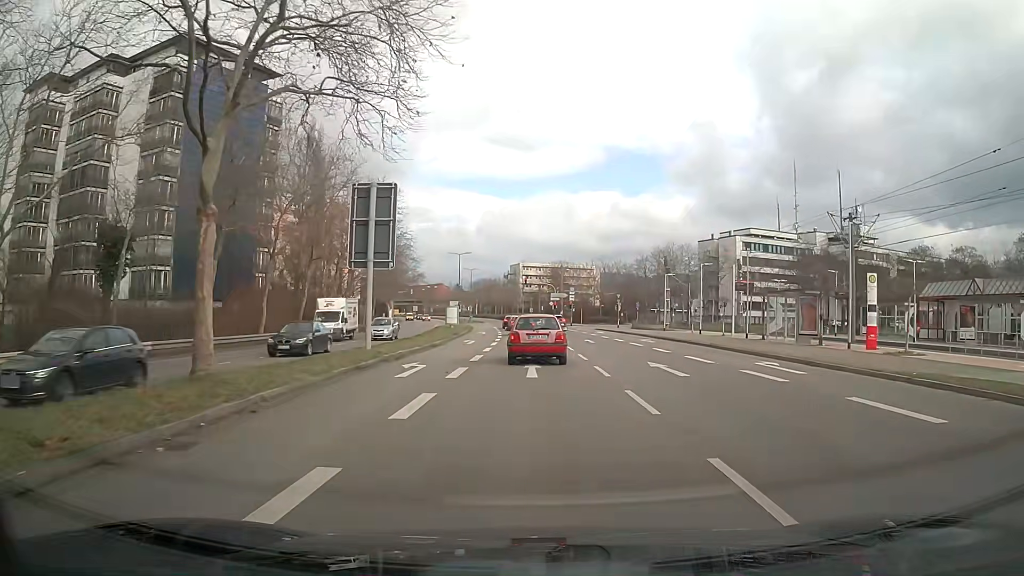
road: secondary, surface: asphalt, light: Day
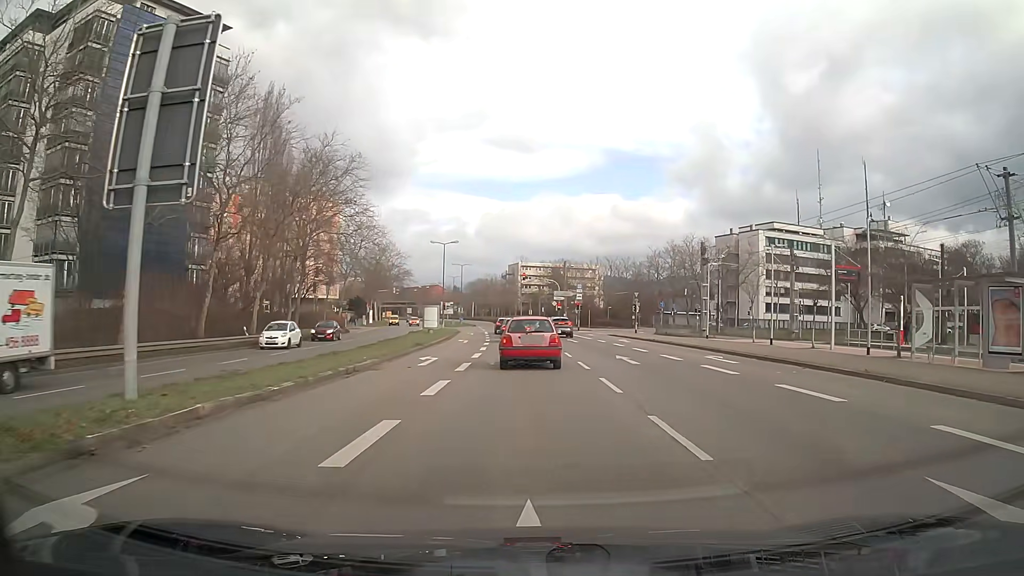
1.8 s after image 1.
(-0.1, +14.8) m; 0°
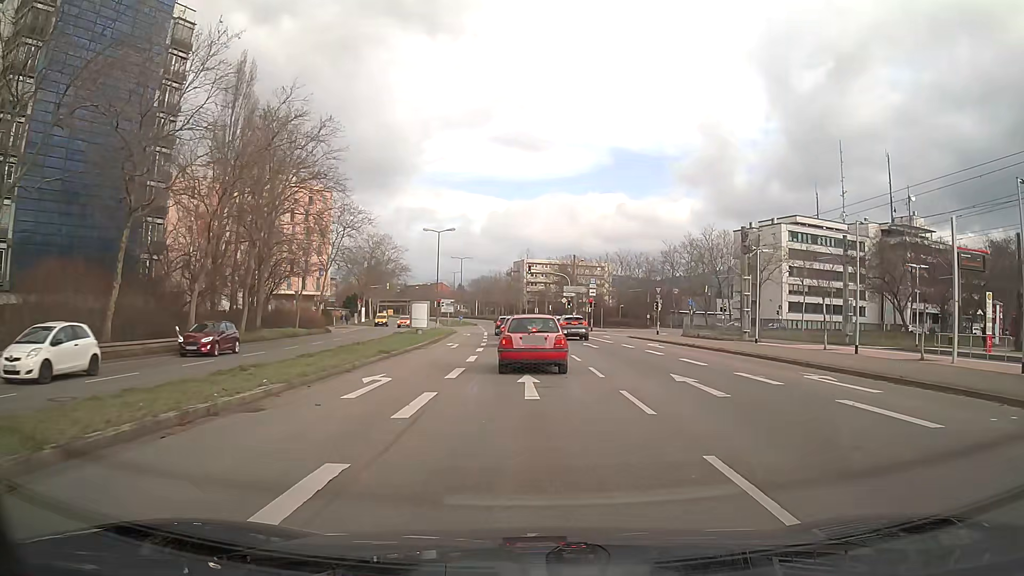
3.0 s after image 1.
(-0.1, +8.8) m; -1°
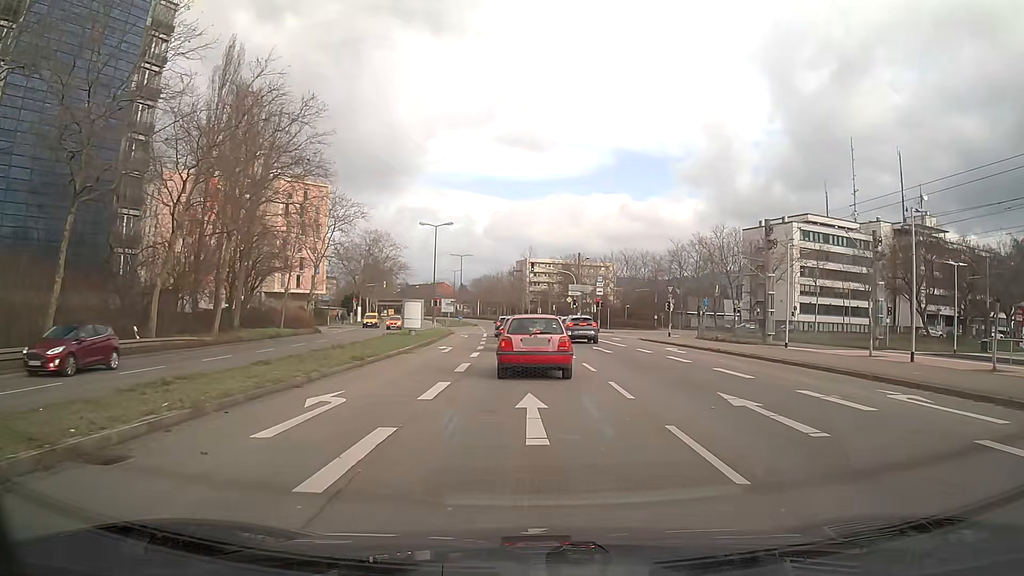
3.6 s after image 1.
(0.0, +3.9) m; 0°
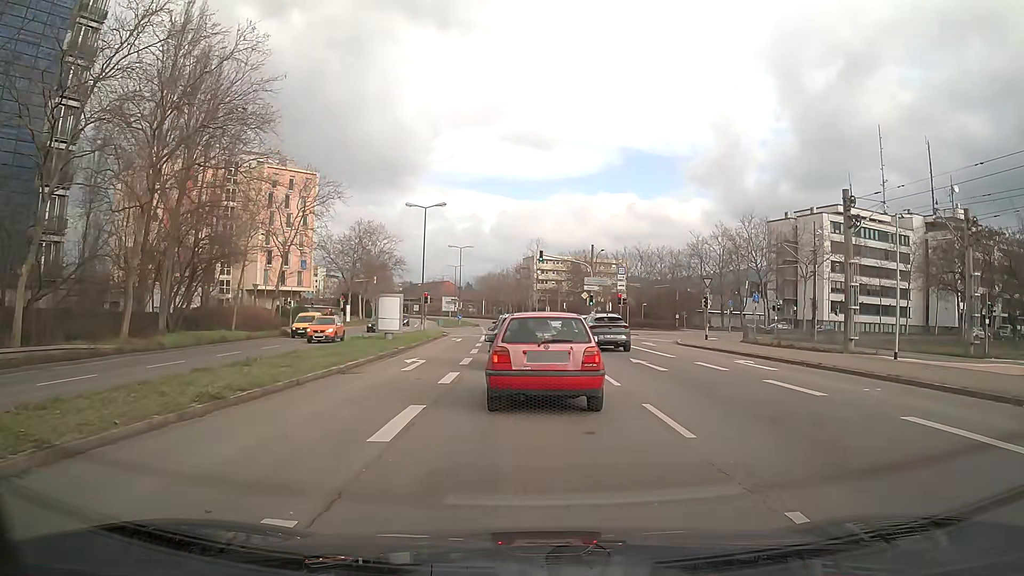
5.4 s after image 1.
(0.0, +9.6) m; -1°
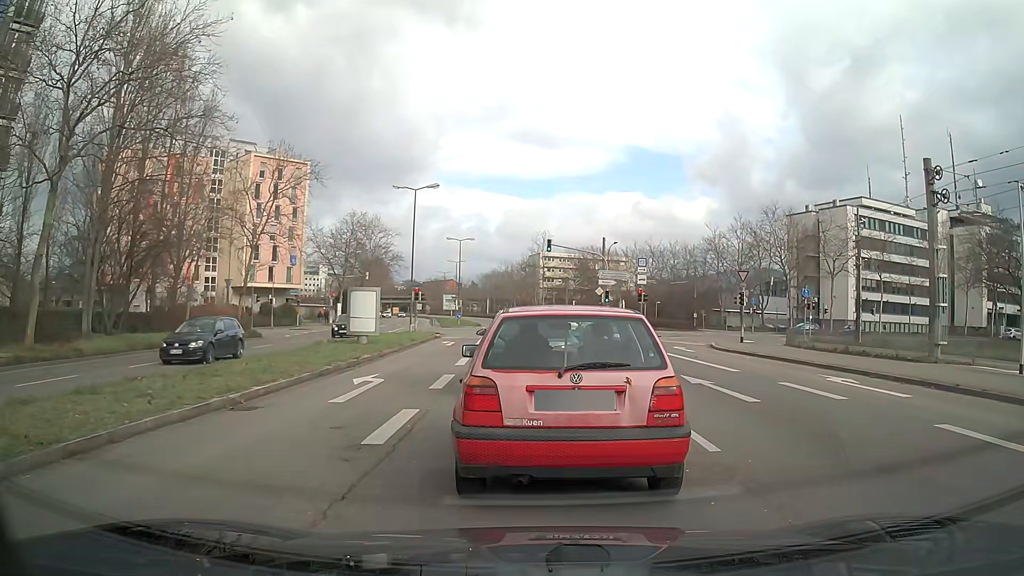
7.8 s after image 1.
(0.0, +6.4) m; 0°
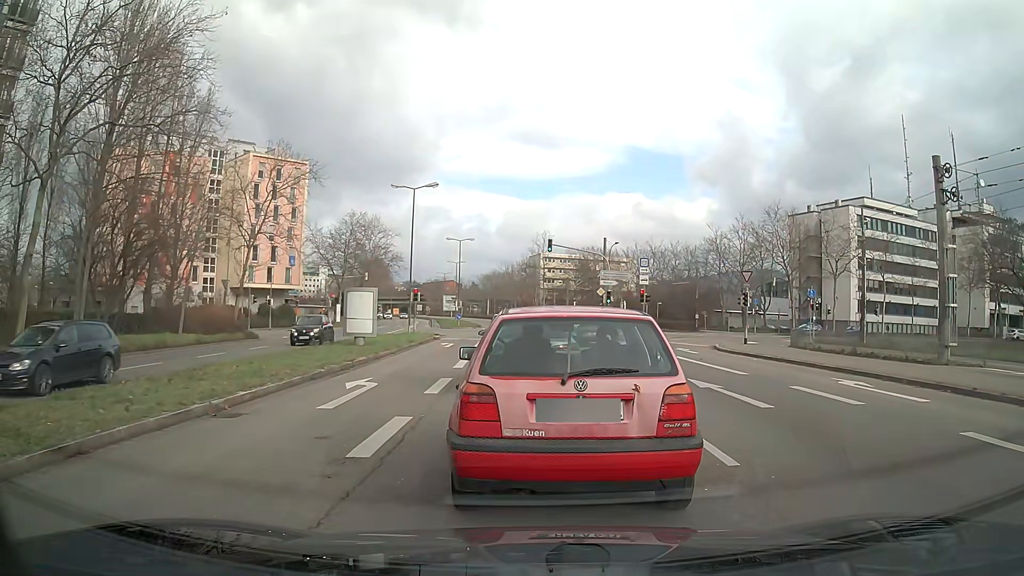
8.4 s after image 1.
(0.0, +0.6) m; 0°
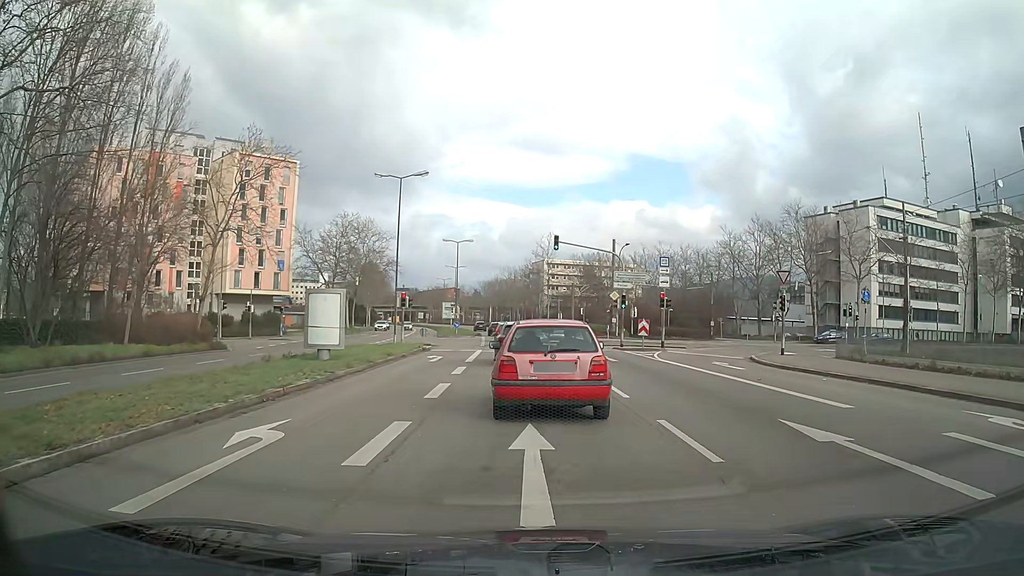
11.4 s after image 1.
(-0.1, +6.0) m; 0°
(0, +10) (0, +20) (-1, +30) (-1, +40) (-2, +50) (-2, +60) (-3, +70) (-4, +80) (-5, +90) (-7, +100) m
